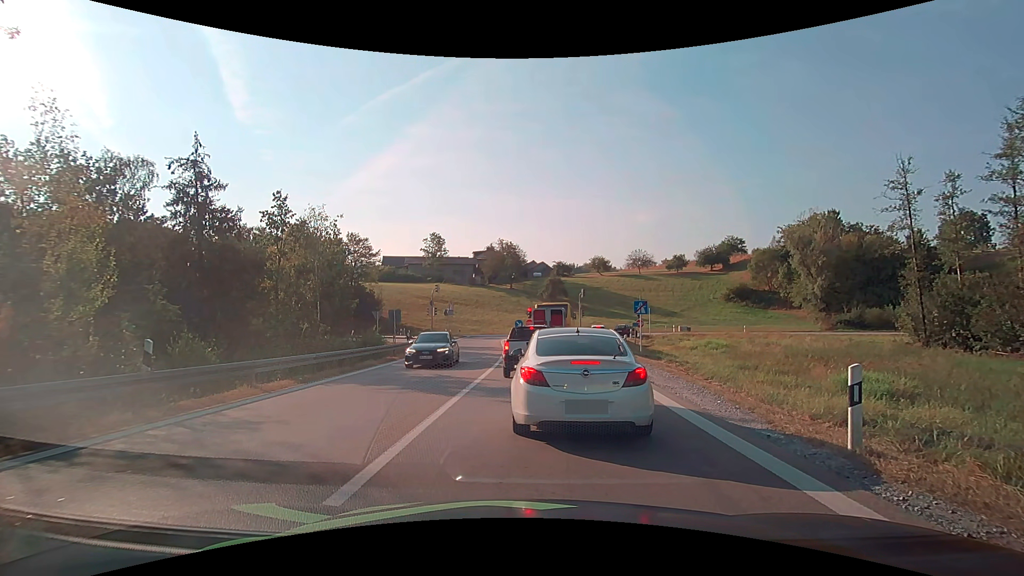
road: motorway_link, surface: asphalt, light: Day
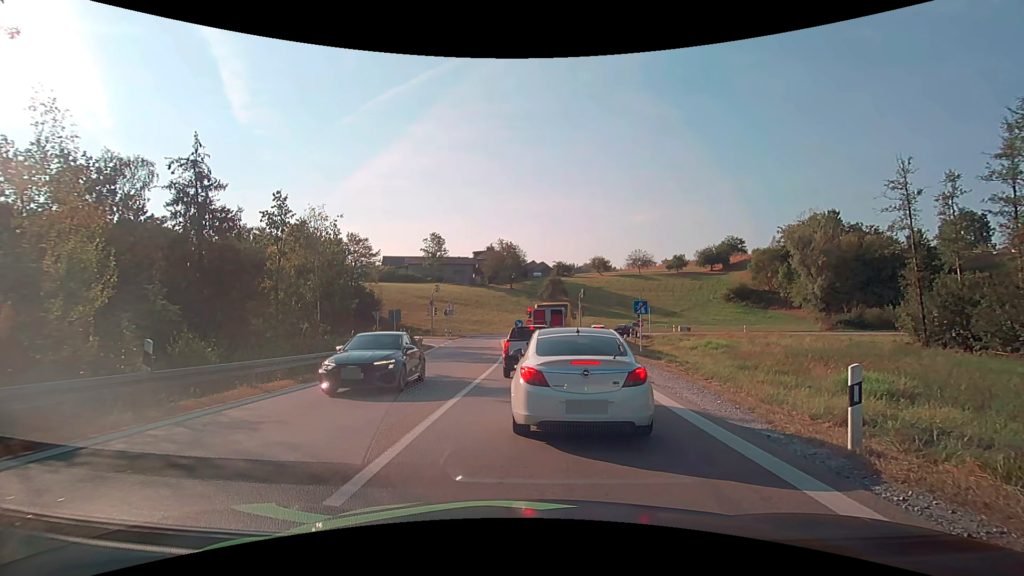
(0.0, 0.0) m; 0°
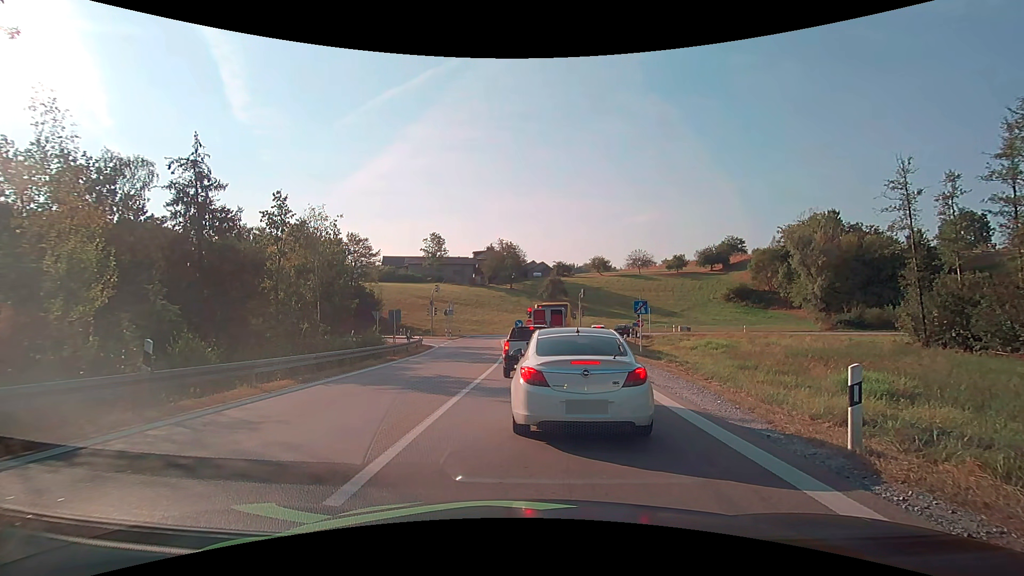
(0.0, 0.0) m; 0°
